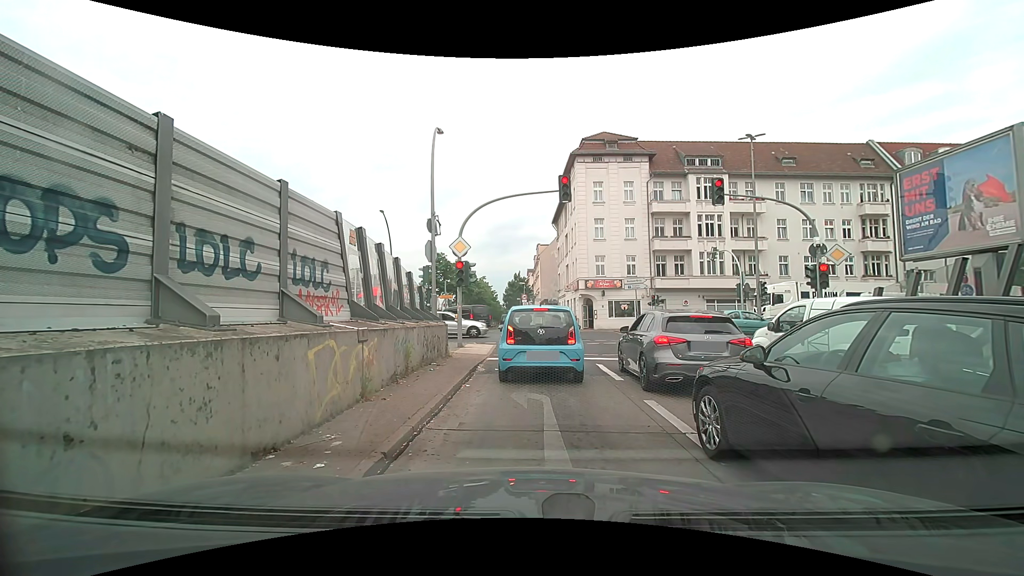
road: motorway_link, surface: asphalt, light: Day
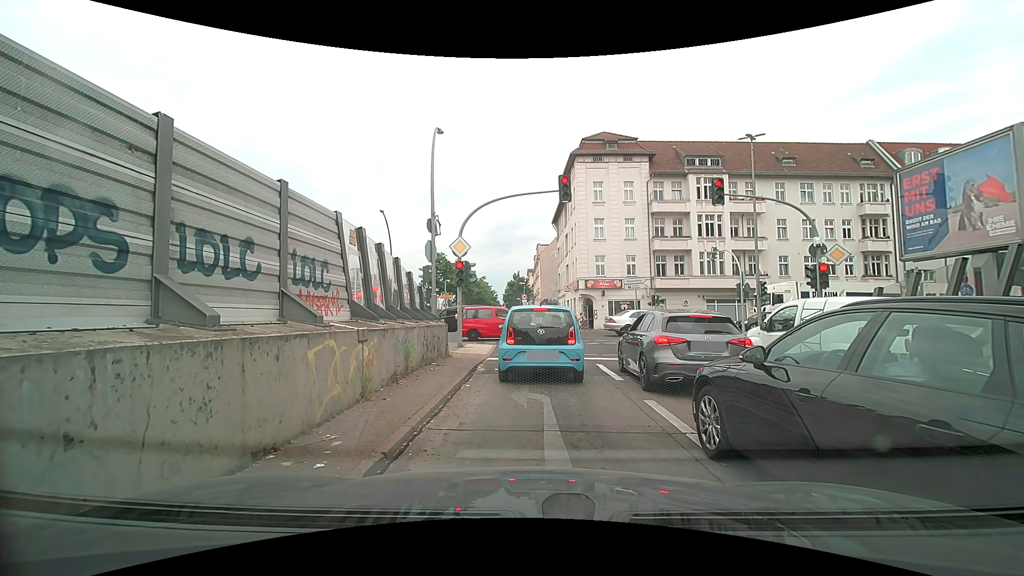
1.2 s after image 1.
(0.0, 0.0) m; 0°
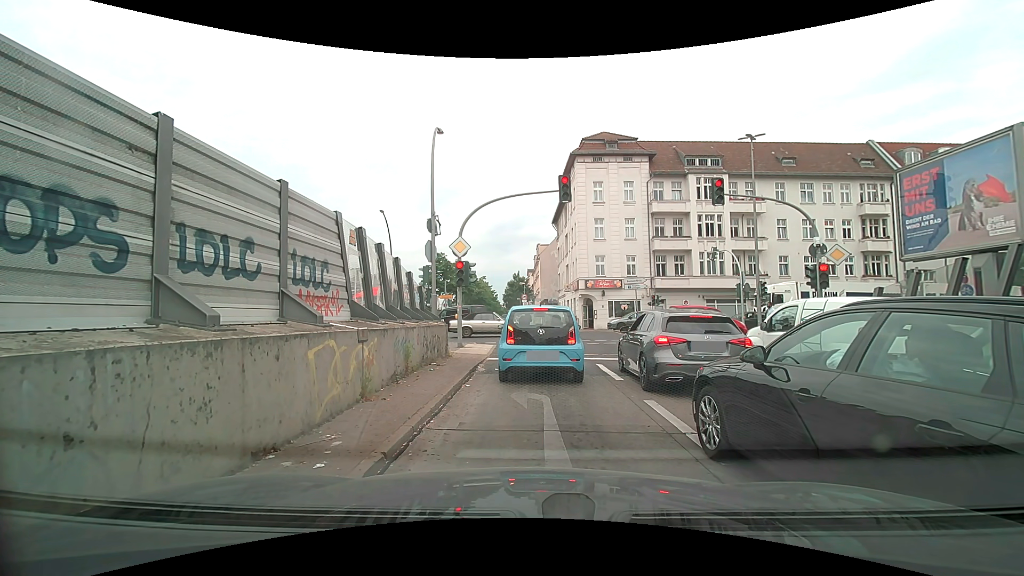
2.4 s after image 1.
(0.0, 0.0) m; 0°
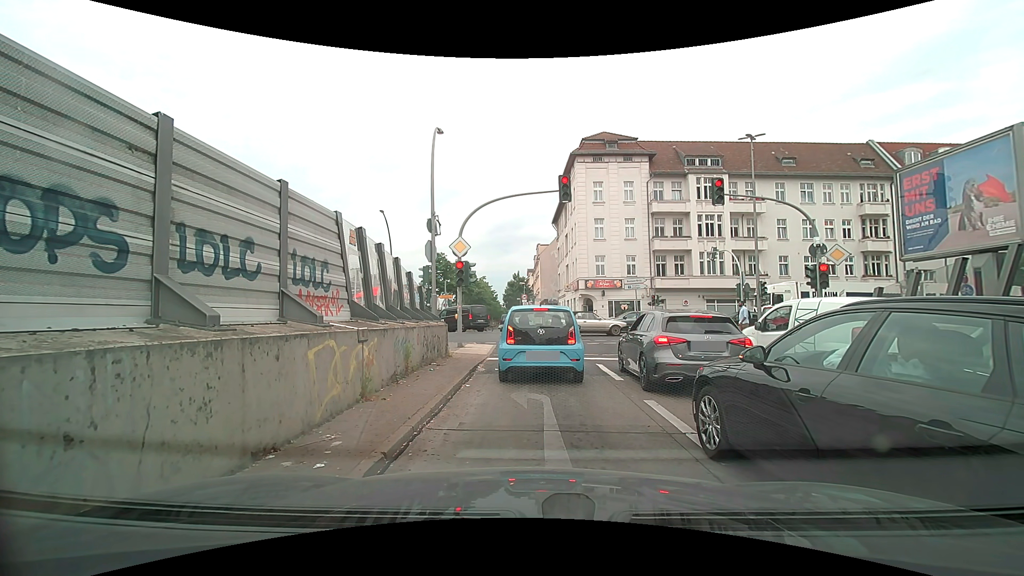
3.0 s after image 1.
(0.0, 0.0) m; 0°
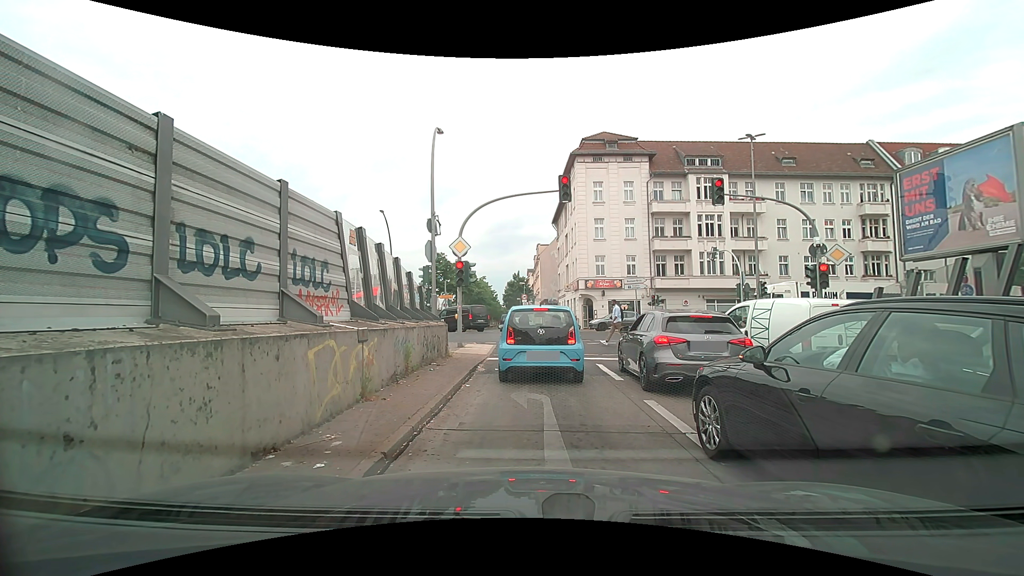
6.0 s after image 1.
(0.0, 0.0) m; 0°
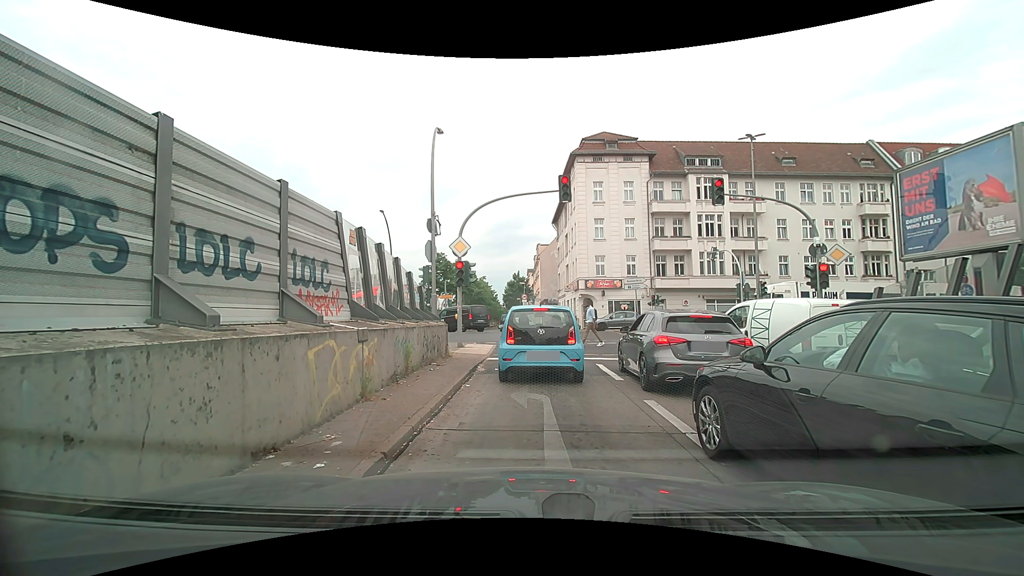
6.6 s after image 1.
(0.0, 0.0) m; 0°
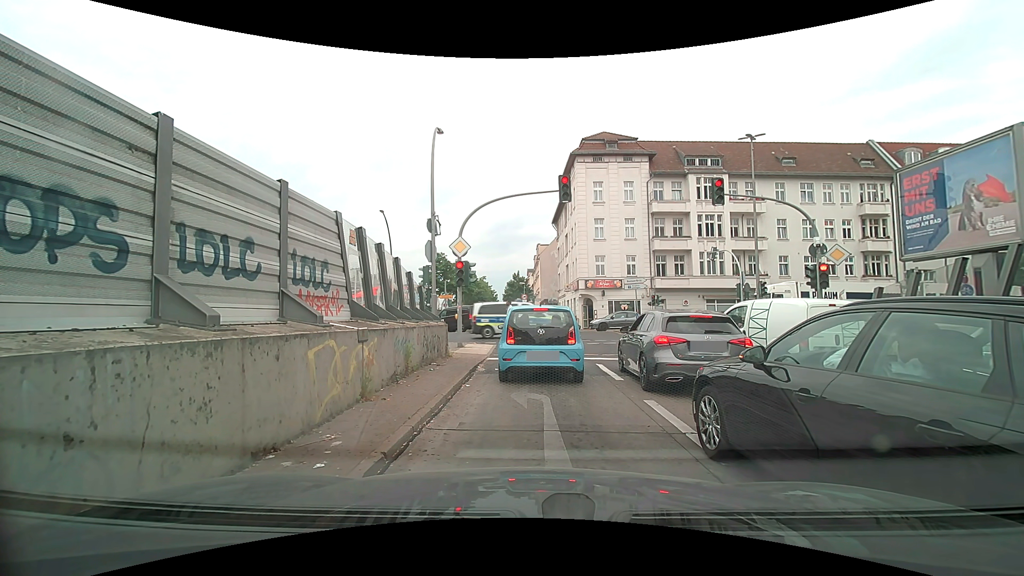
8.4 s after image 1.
(0.0, 0.0) m; 0°
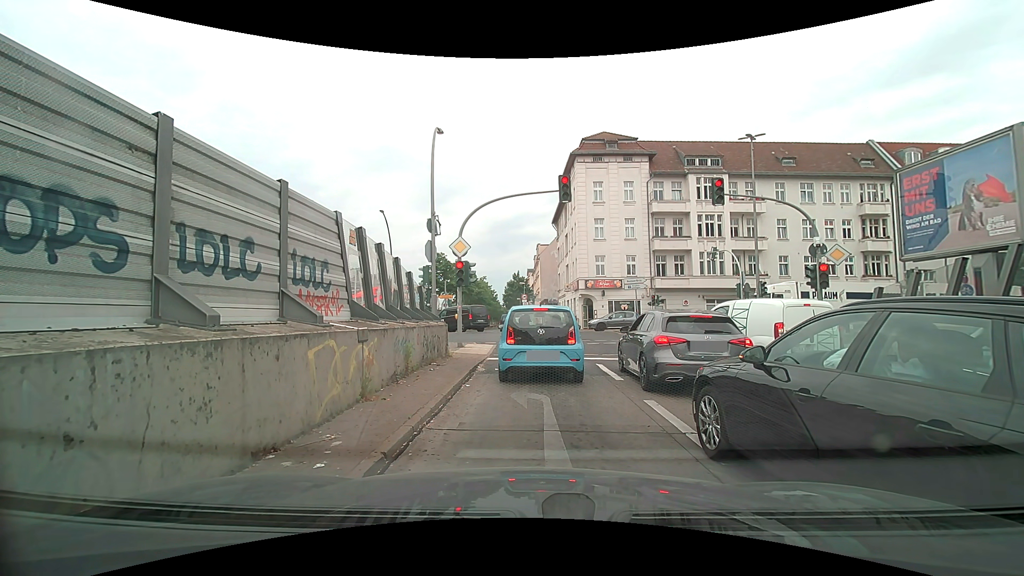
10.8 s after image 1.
(0.0, 0.0) m; 0°
